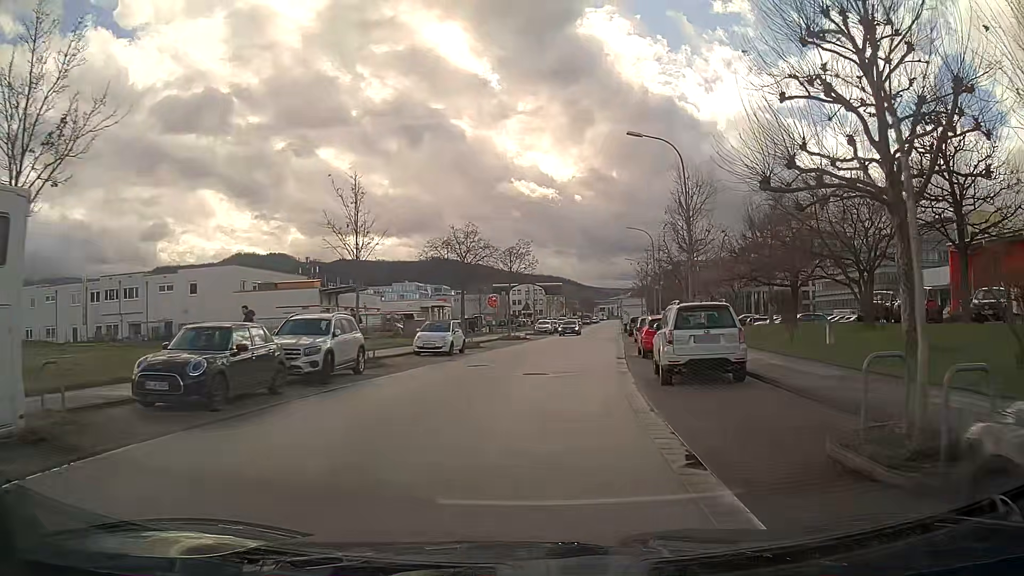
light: Day
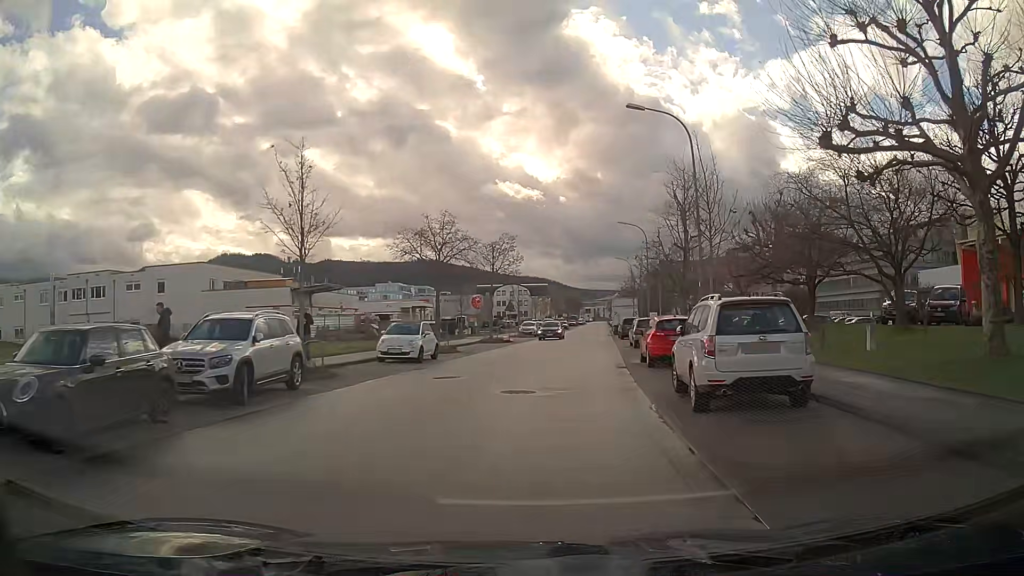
(+0.1, +4.1) m; +2°
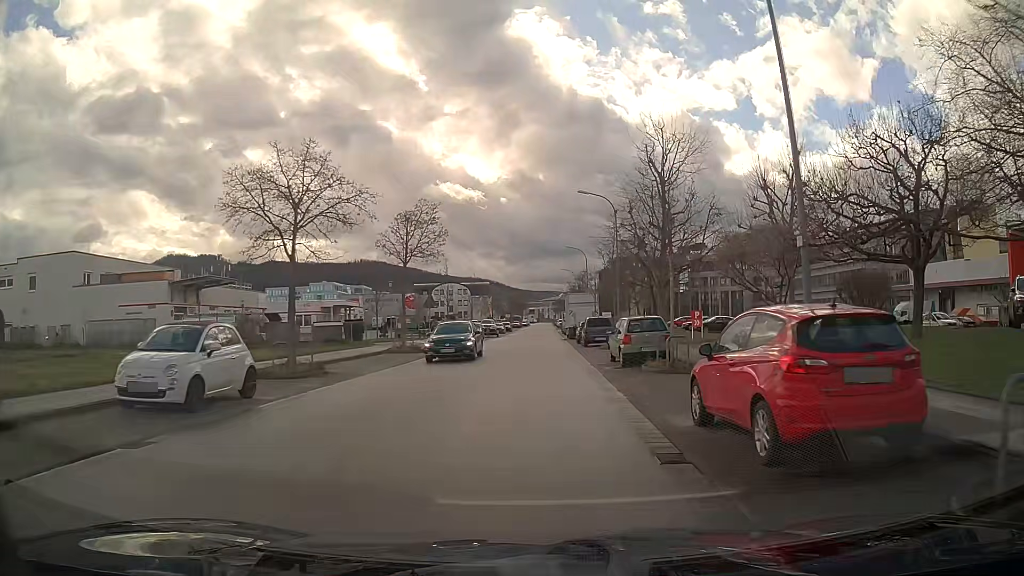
(+0.4, +13.6) m; +3°
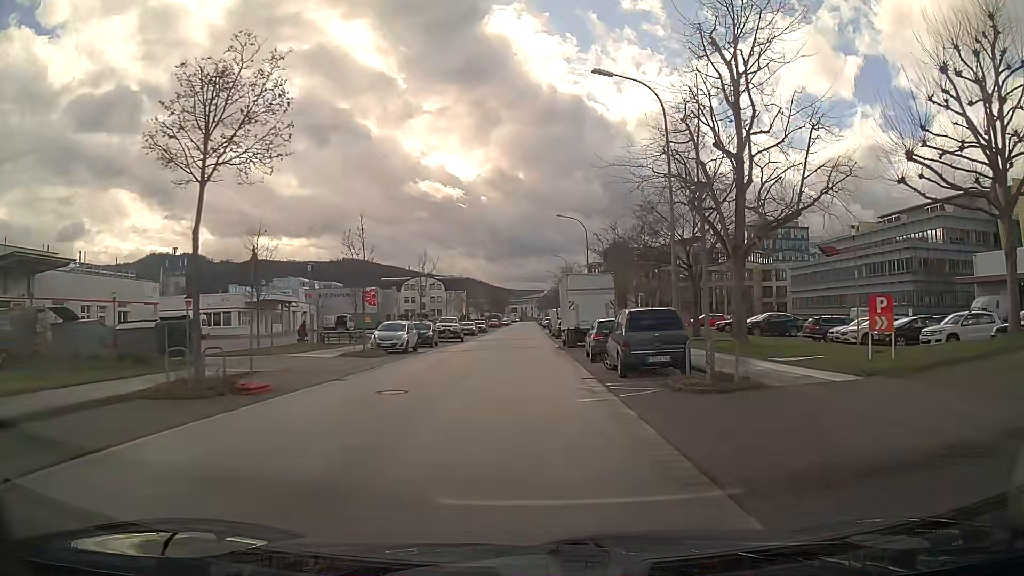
(+0.3, +20.5) m; +1°
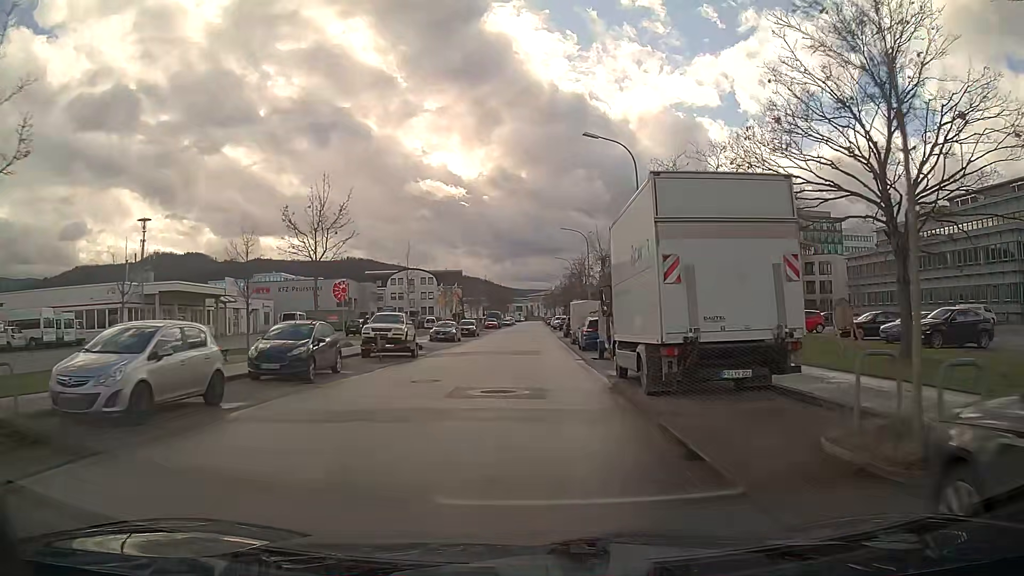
(-0.2, +22.5) m; -1°
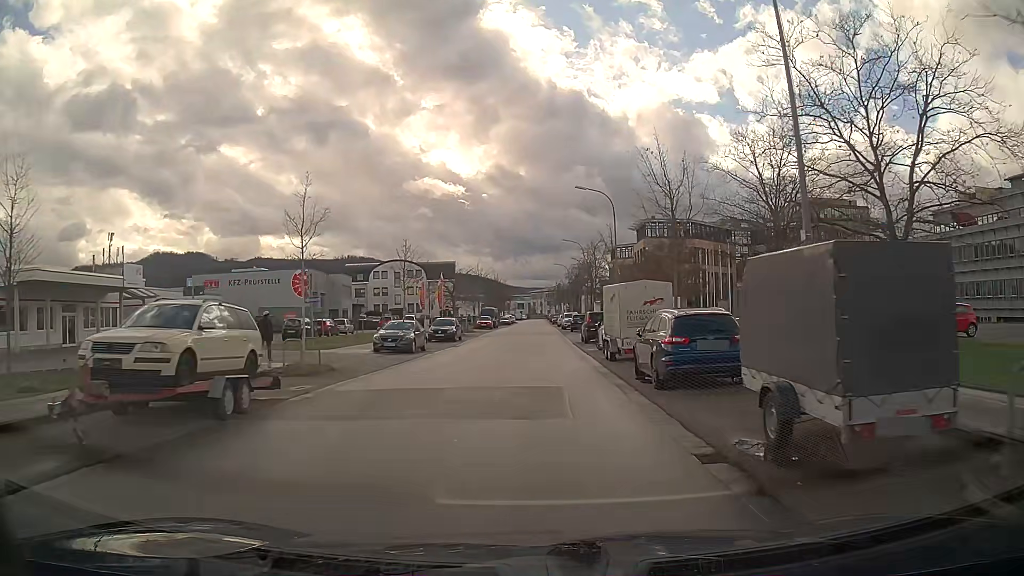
(0.0, +17.6) m; 0°
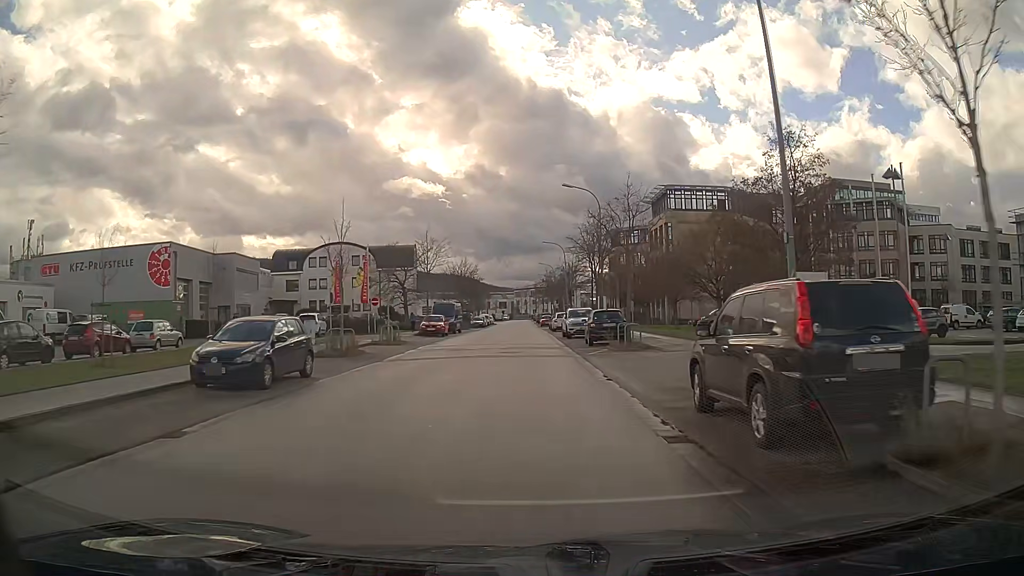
(+0.3, +29.2) m; +1°
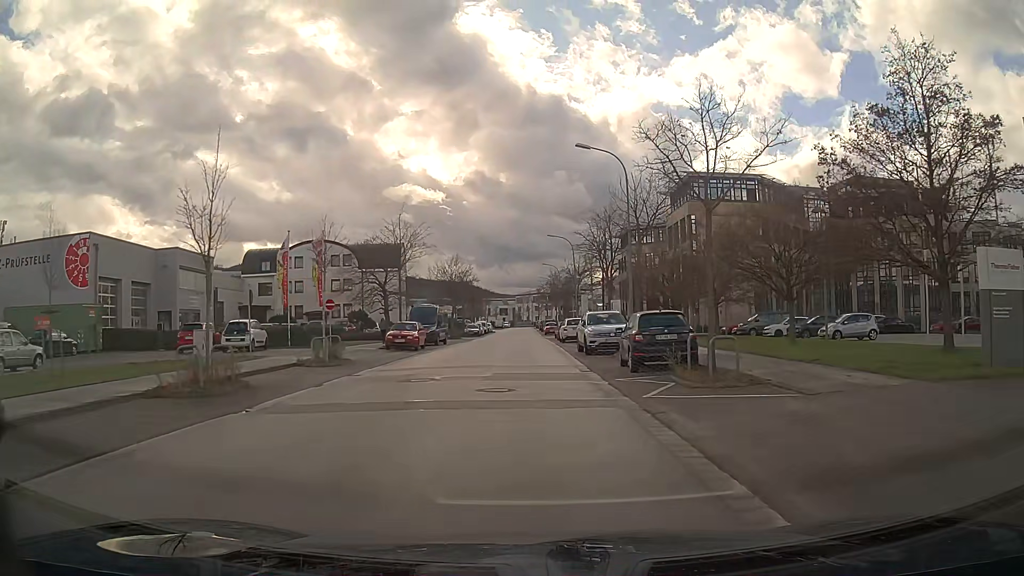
(0.0, +11.2) m; 0°
(0, +10) (0, +20) (0, +30) (0, +40) (0, +50) (0, +60) (-1, +70) (-1, +80) (-1, +90) (-1, +100) m
